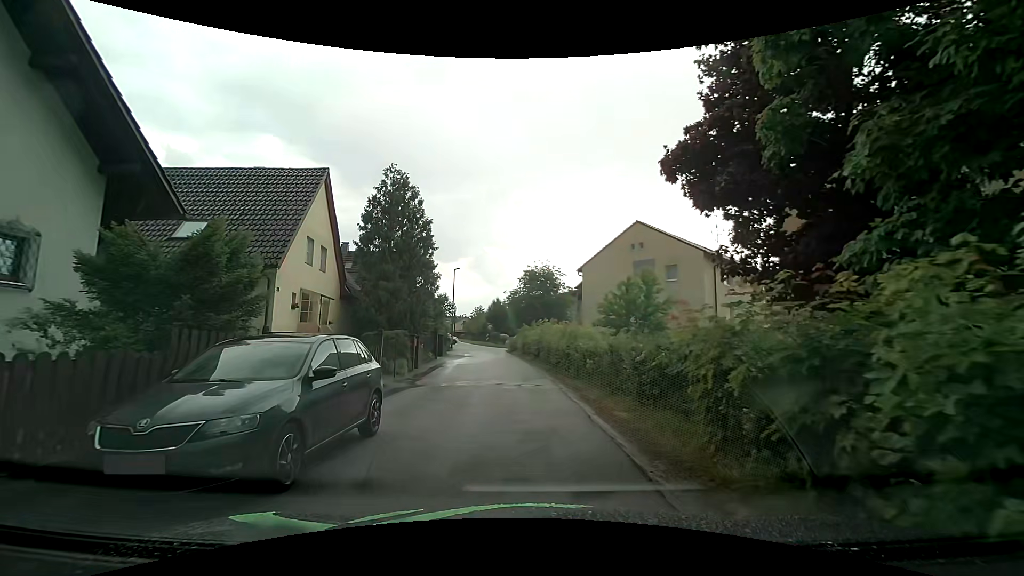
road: residential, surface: asphalt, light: Day
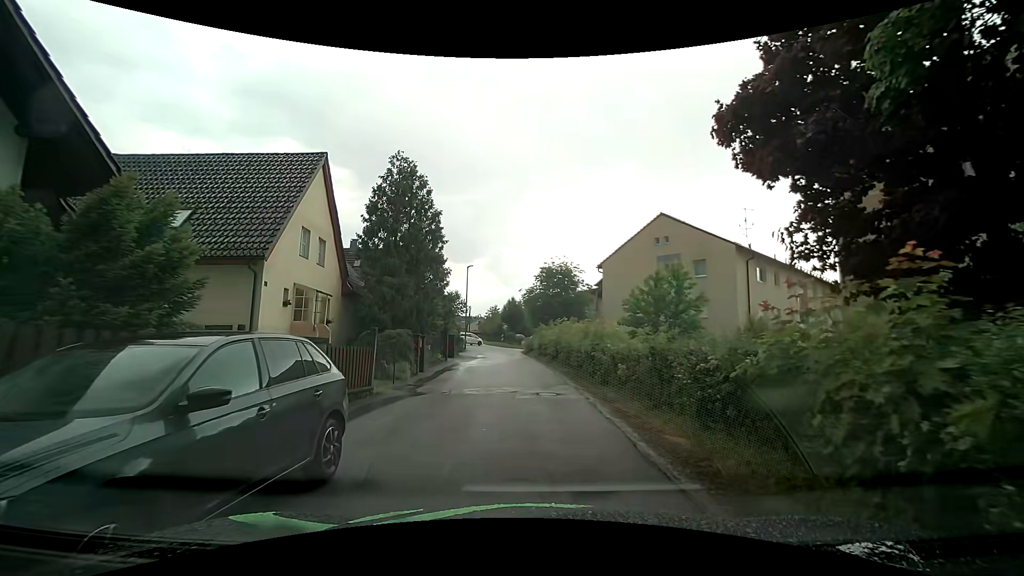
(0.0, +2.3) m; -1°
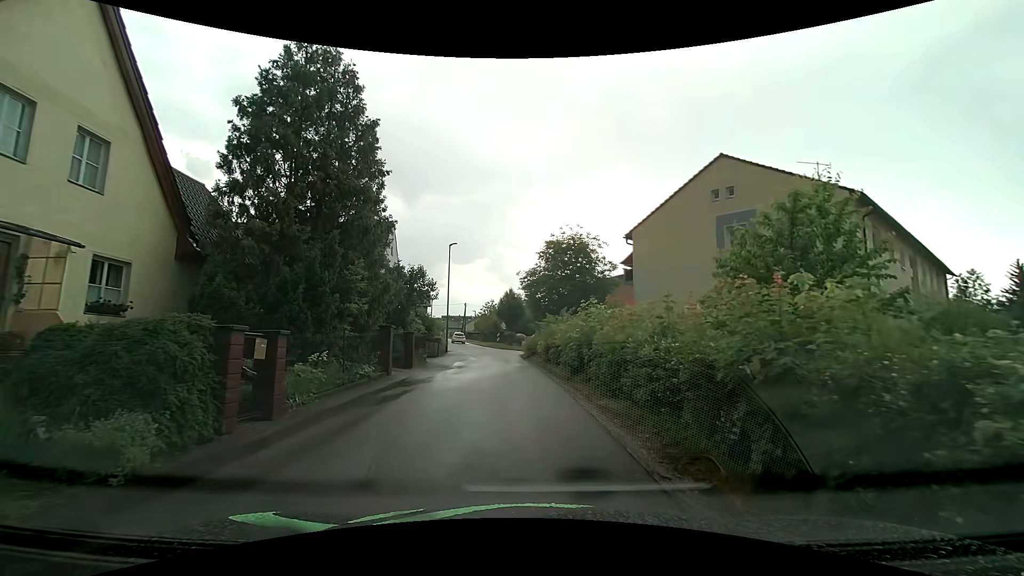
(0.0, +11.8) m; -1°
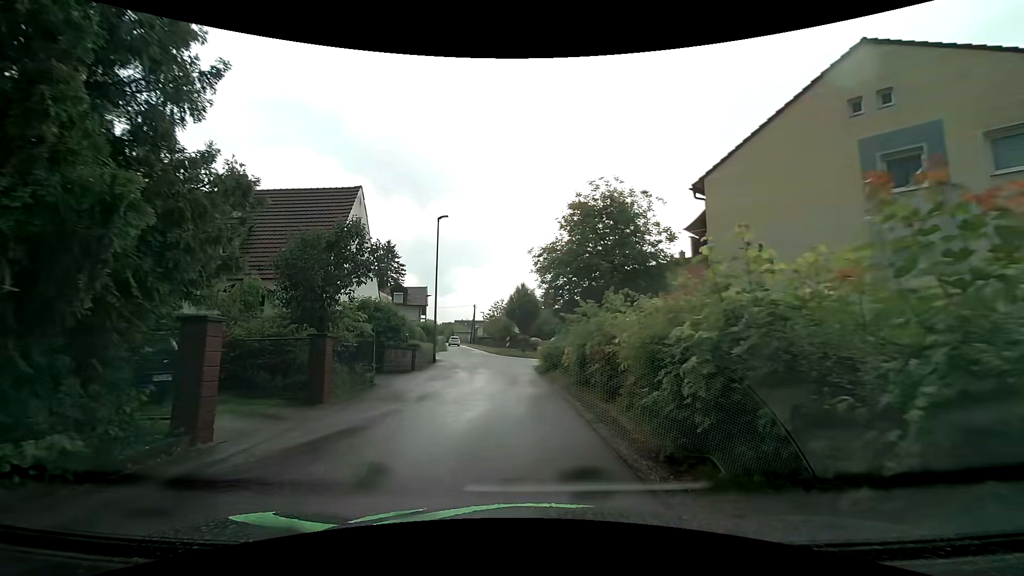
(+0.1, +10.1) m; -1°
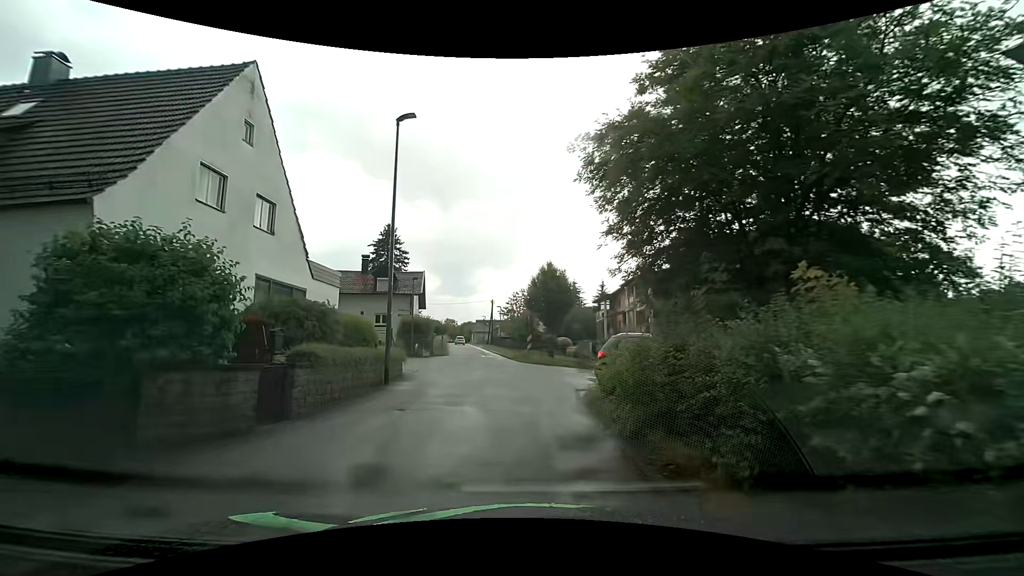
(-0.3, +13.3) m; -3°
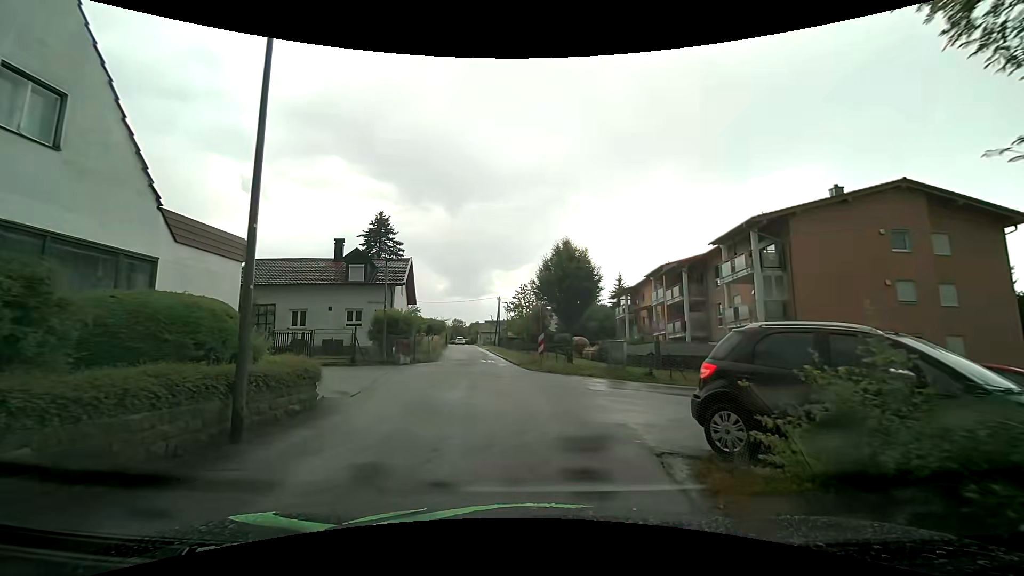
(0.0, +7.8) m; 0°
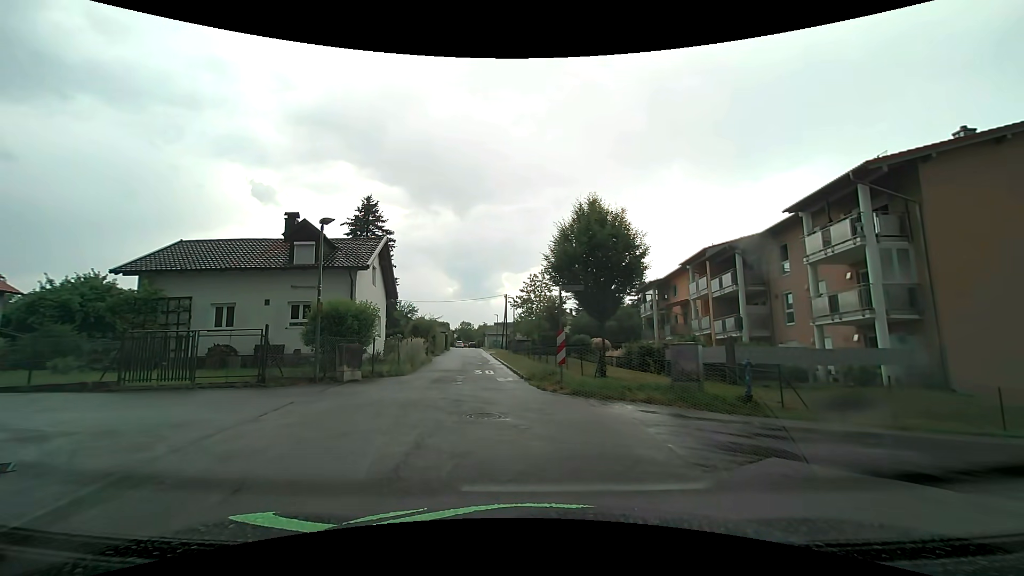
(-0.2, +8.2) m; -2°
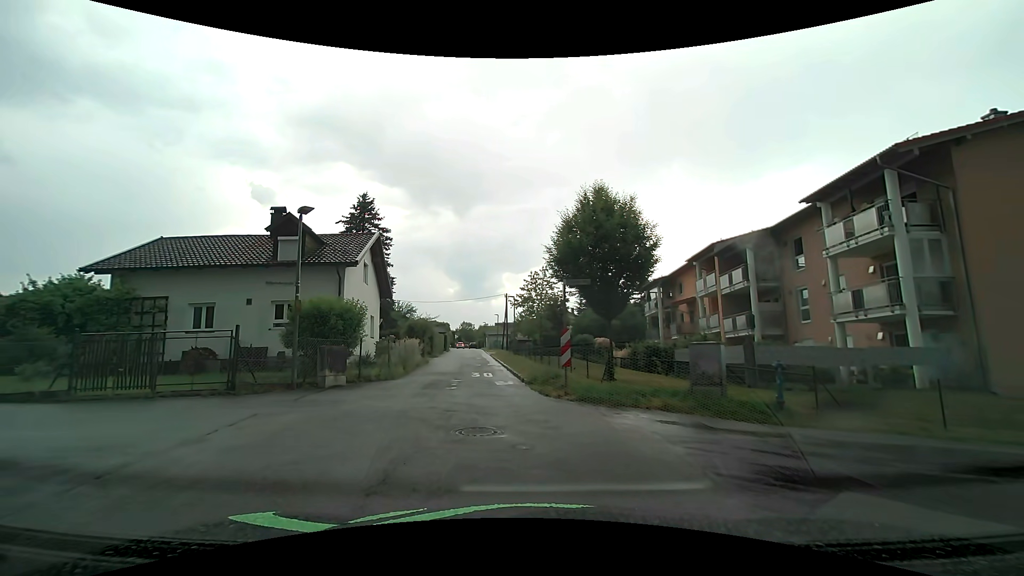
(0.0, +1.4) m; +2°
